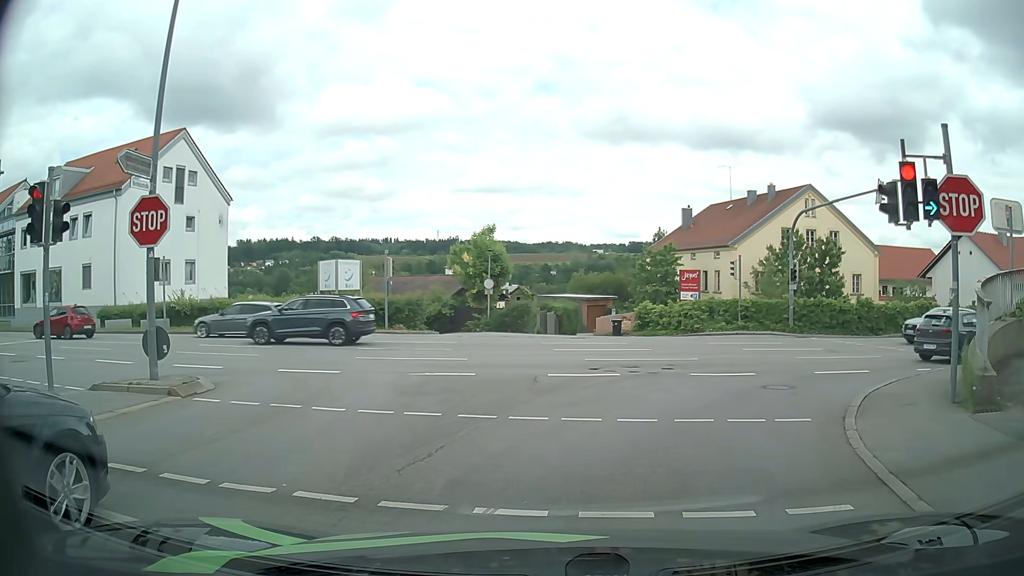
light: Day
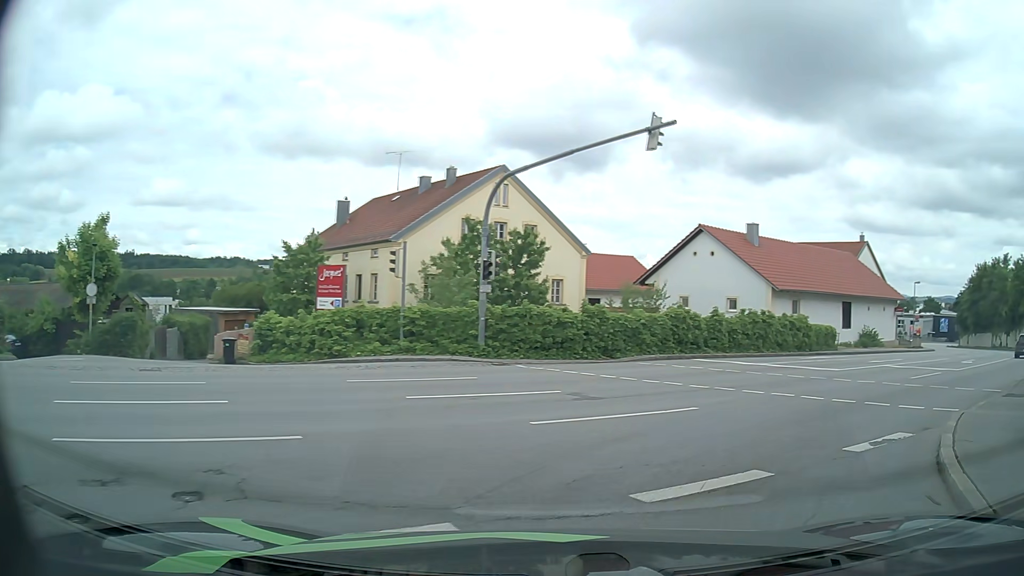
(+2.2, +10.9) m; +28°
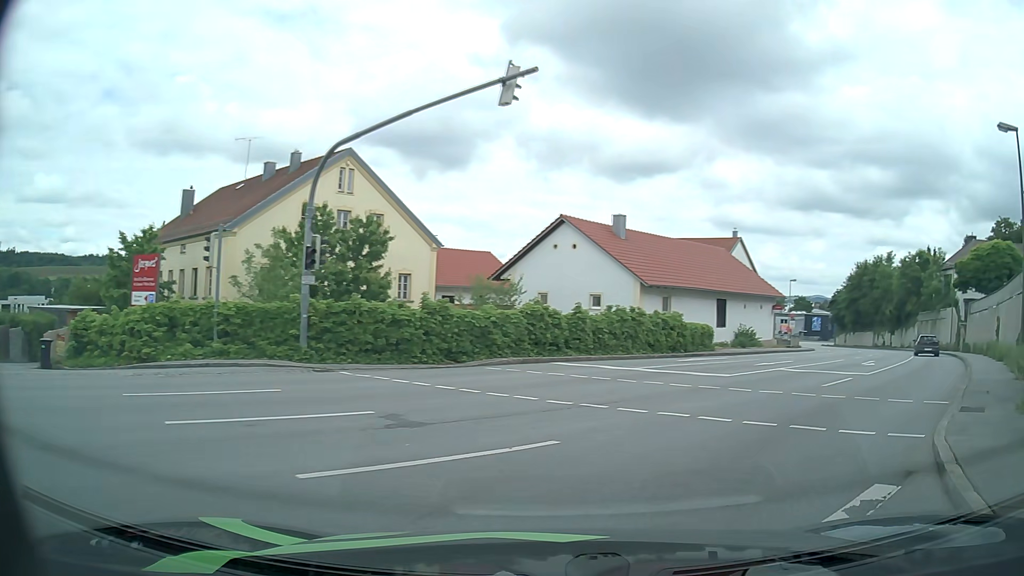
(+0.4, +3.3) m; +12°
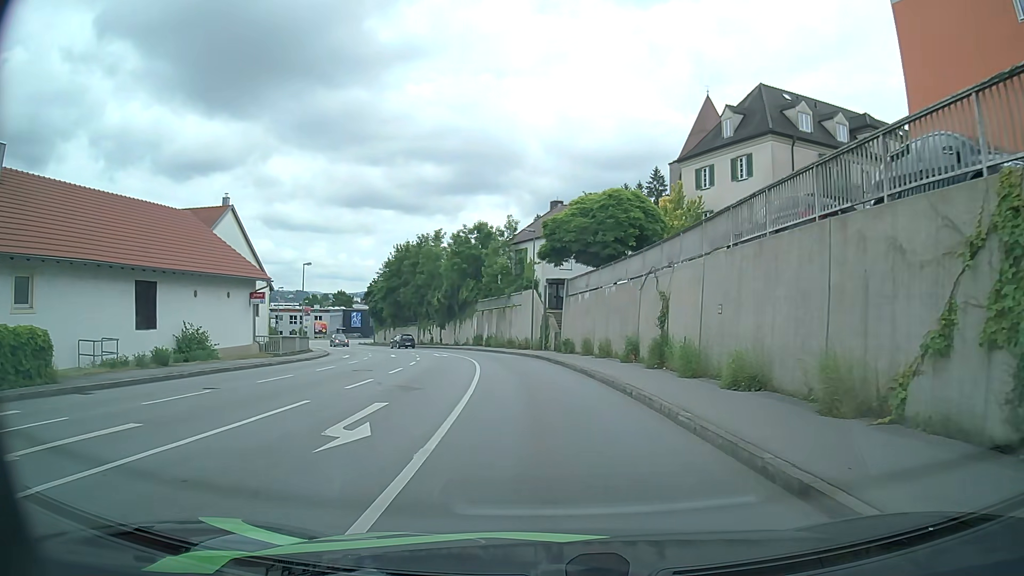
(+8.6, +16.8) m; +39°
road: tertiary
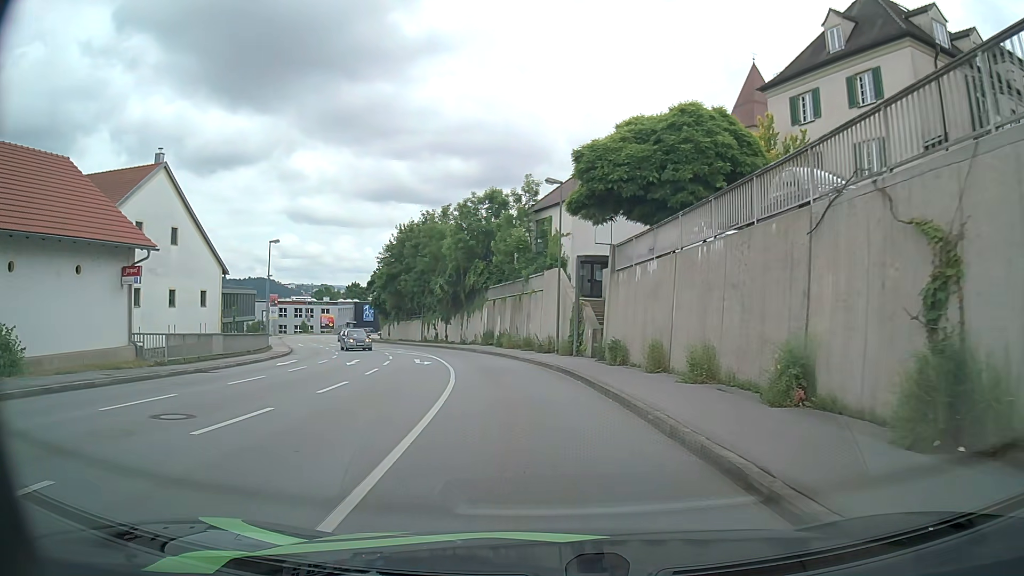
(-0.3, +13.9) m; -3°
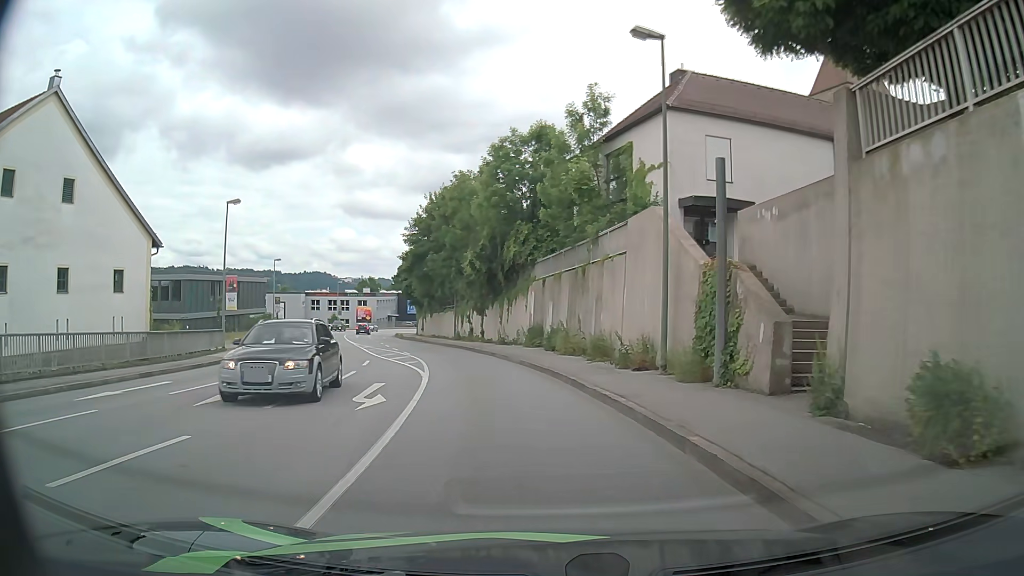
(-0.6, +15.7) m; -4°
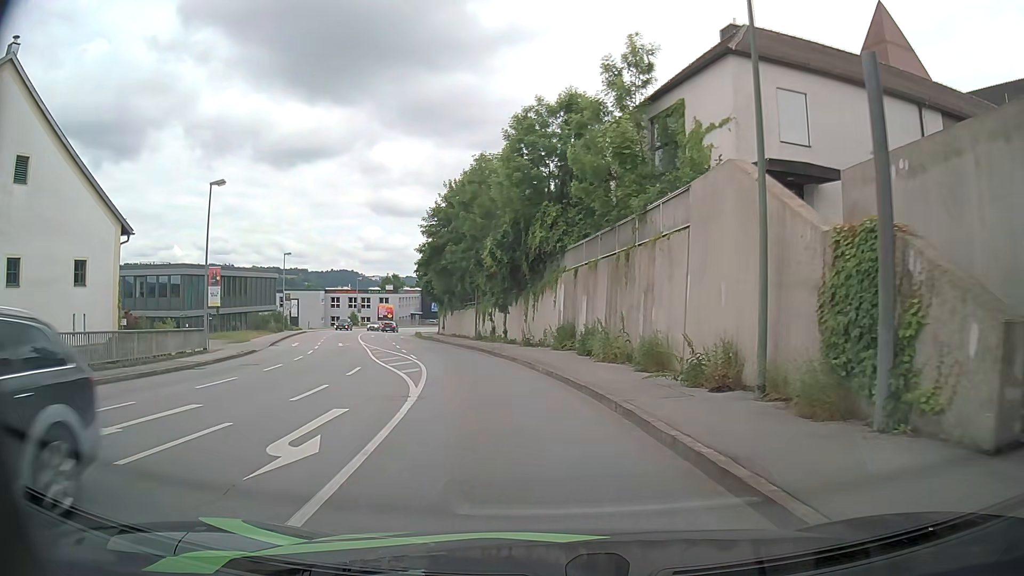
(-0.1, +5.0) m; -2°
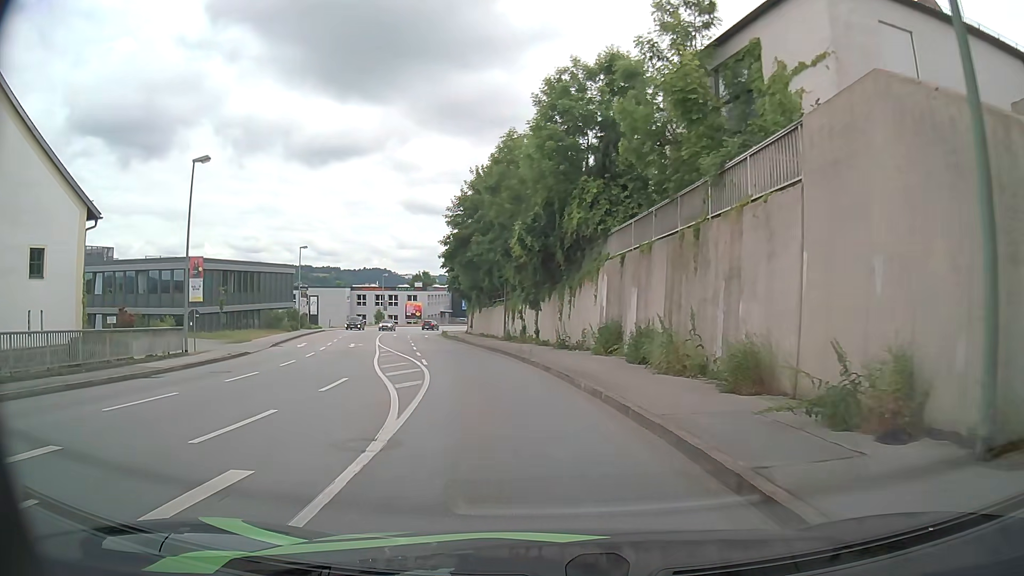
(-0.1, +4.8) m; -3°
(-1, +10) (-2, +20) (-4, +30) (-7, +39) (-10, +49) (-13, +58) (-15, +68) (-17, +78) (-18, +88) (-18, +98) m
